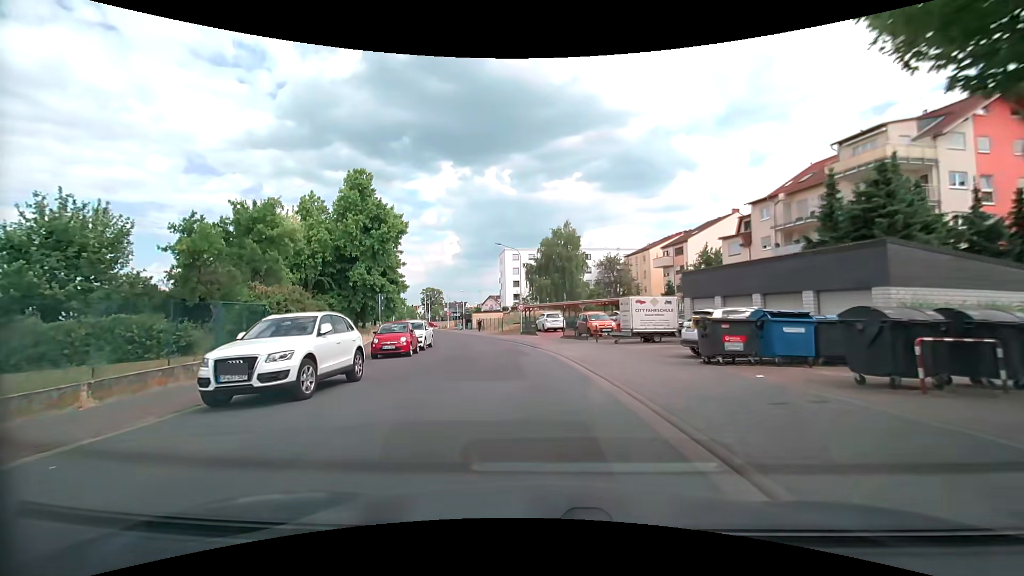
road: tertiary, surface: asphalt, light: Day
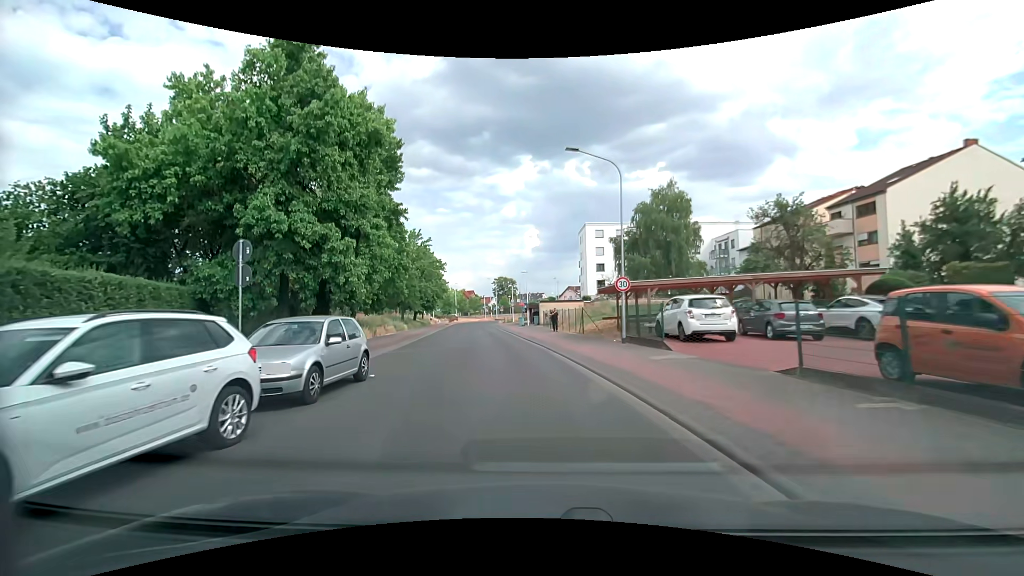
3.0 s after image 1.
(-1.9, +23.0) m; -10°
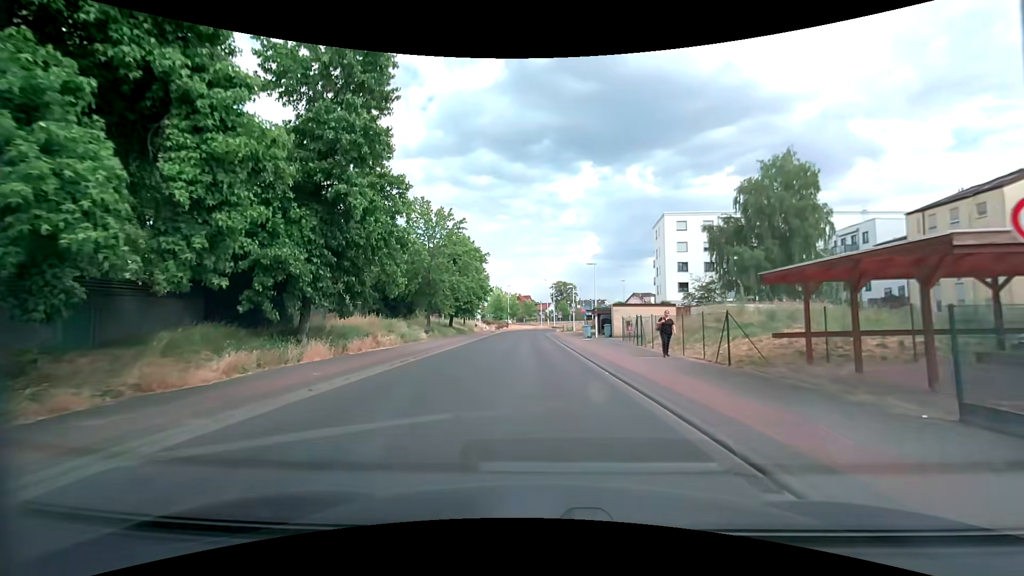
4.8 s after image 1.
(-1.0, +14.6) m; -7°
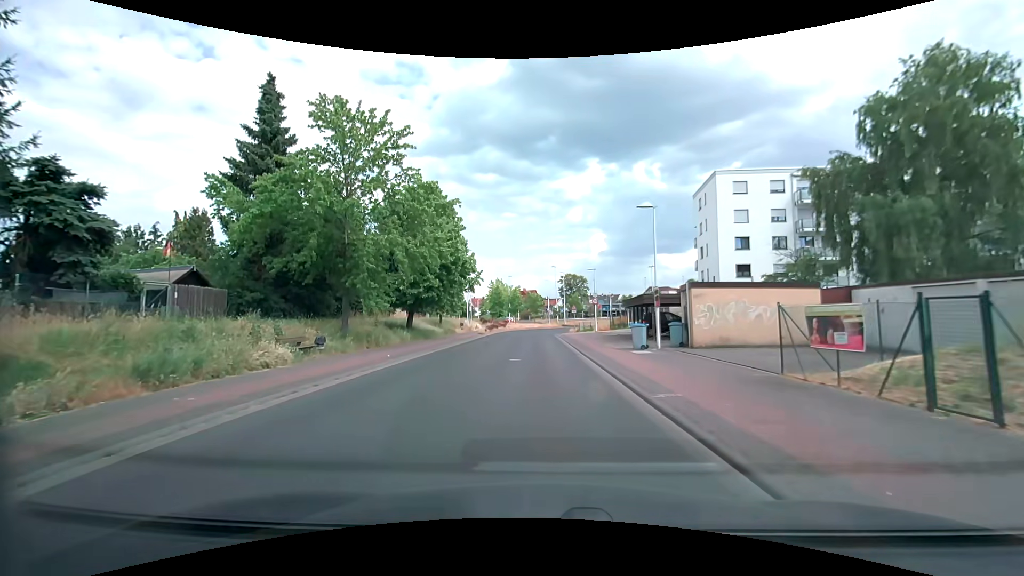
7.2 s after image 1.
(0.0, +19.5) m; -1°
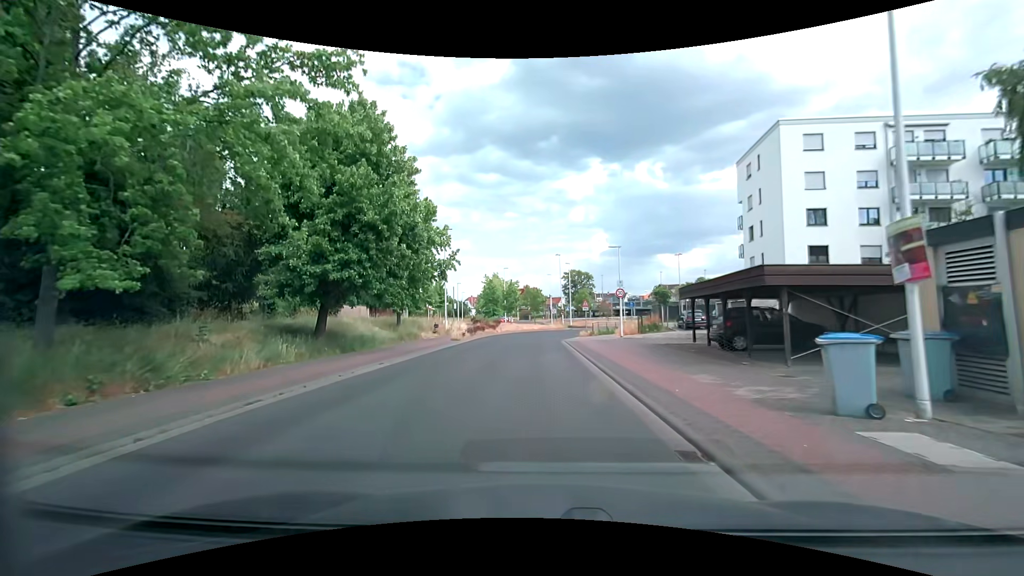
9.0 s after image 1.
(+0.1, +14.4) m; 0°
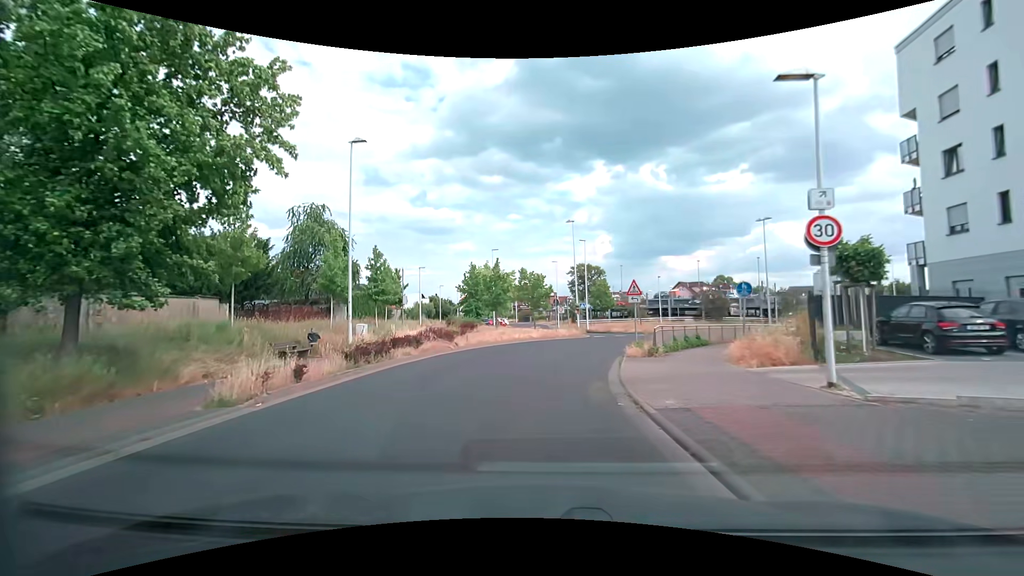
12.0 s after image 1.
(-0.1, +23.3) m; 0°
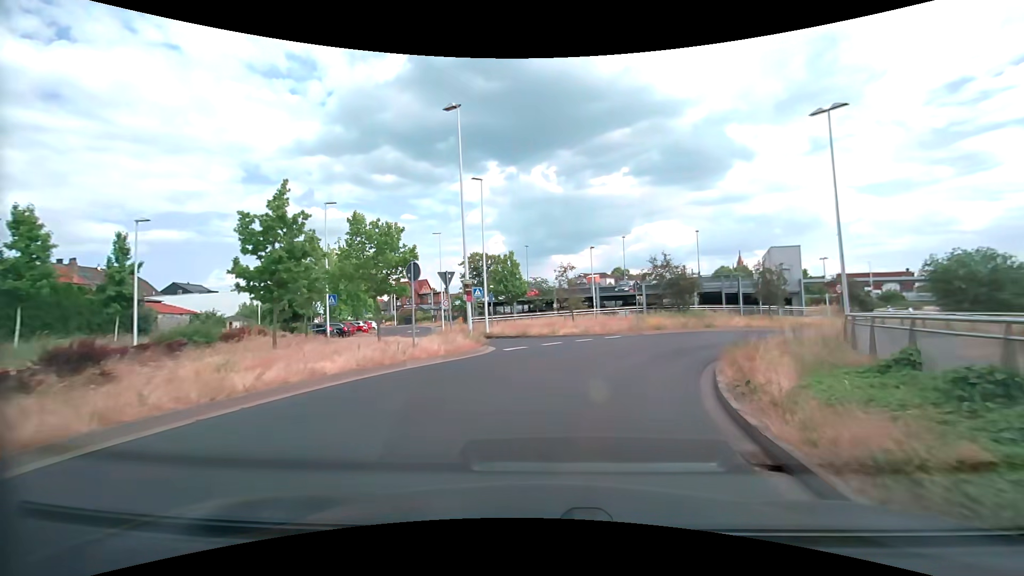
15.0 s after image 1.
(+1.1, +22.6) m; +11°
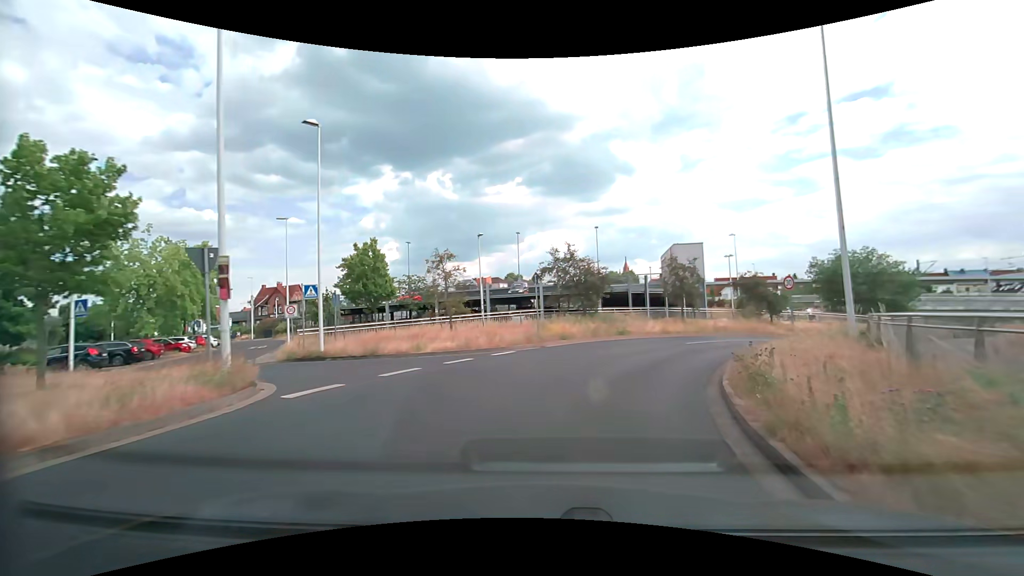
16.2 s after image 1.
(+0.9, +8.9) m; +12°
(+1, +10) (+5, +19) (+11, +27) (+18, +34) (+27, +38) (+36, +43) (+44, +49) (+51, +56) (+56, +64) (+59, +74) m
